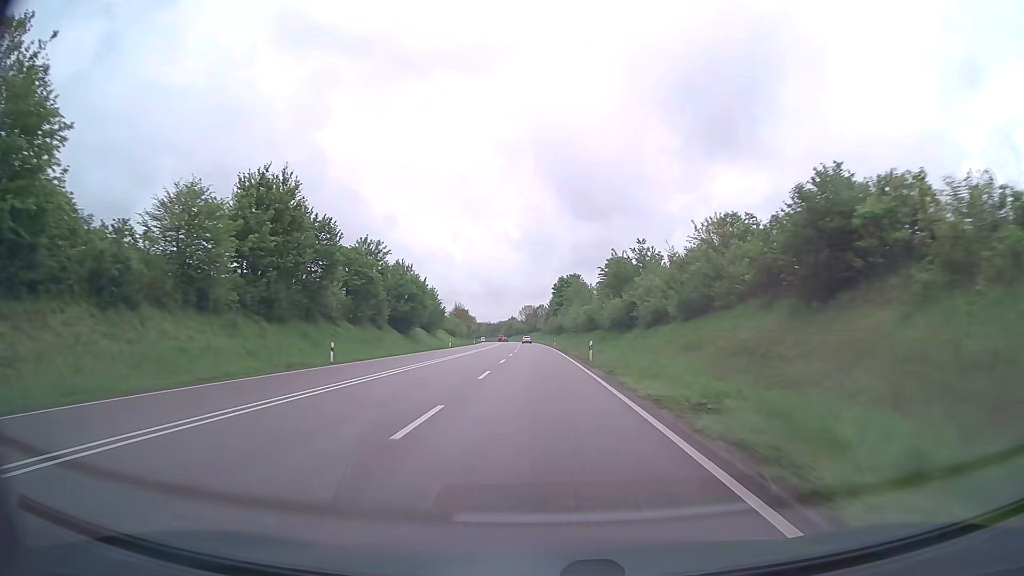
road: primary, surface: asphalt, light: Day
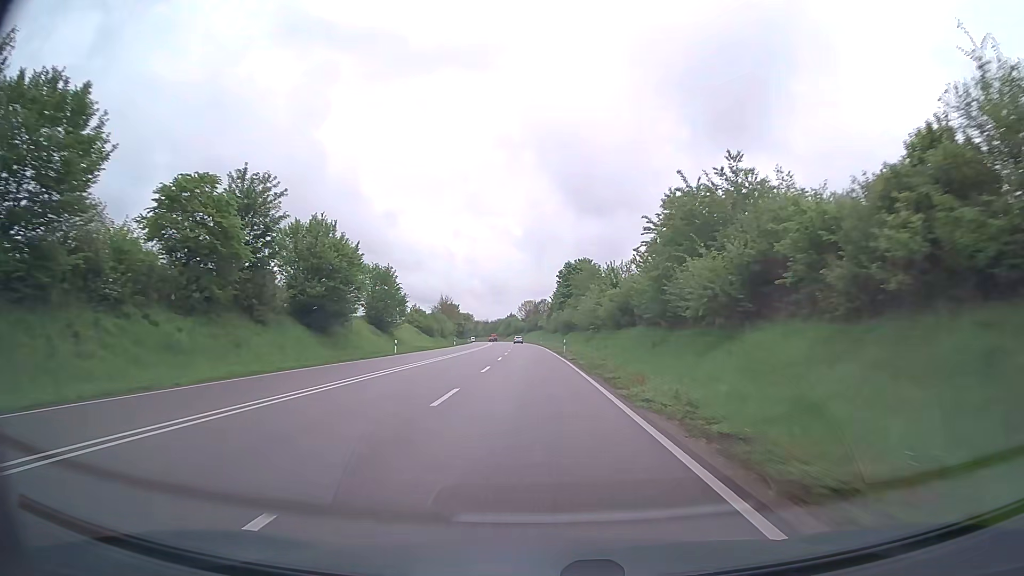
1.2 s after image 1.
(0.0, +32.1) m; 0°
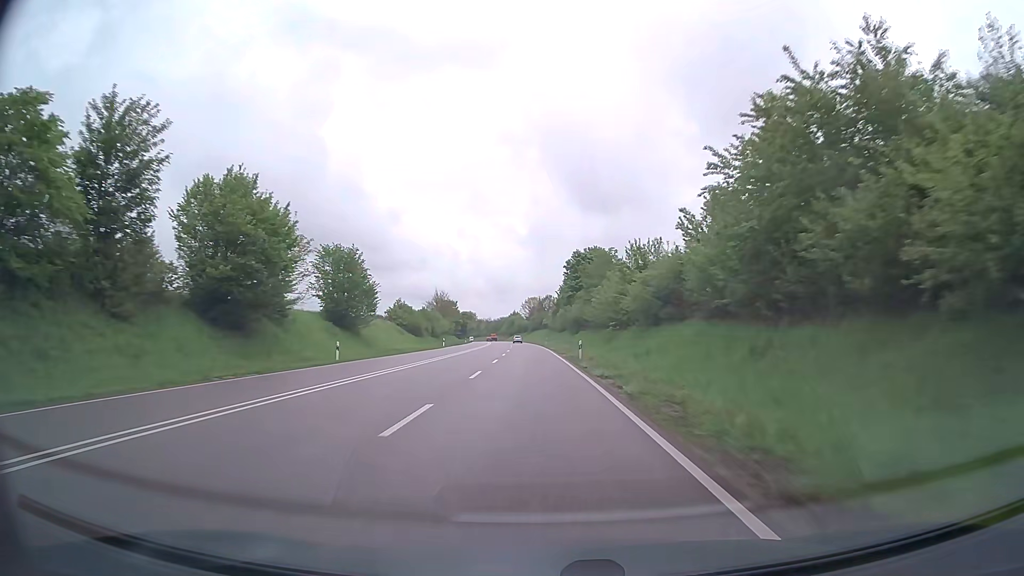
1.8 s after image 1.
(-0.1, +16.0) m; 0°
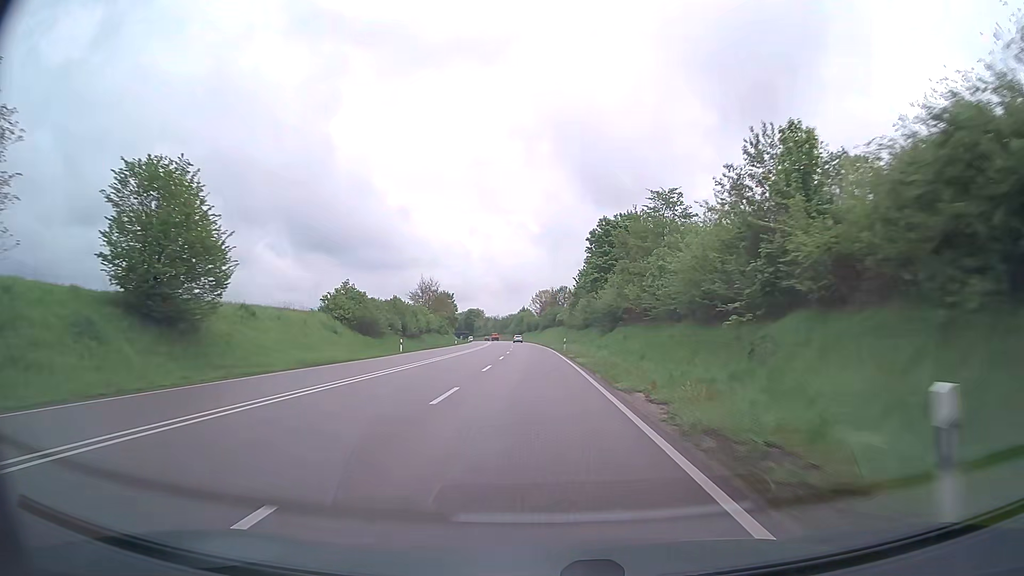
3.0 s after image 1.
(-0.4, +32.1) m; -1°
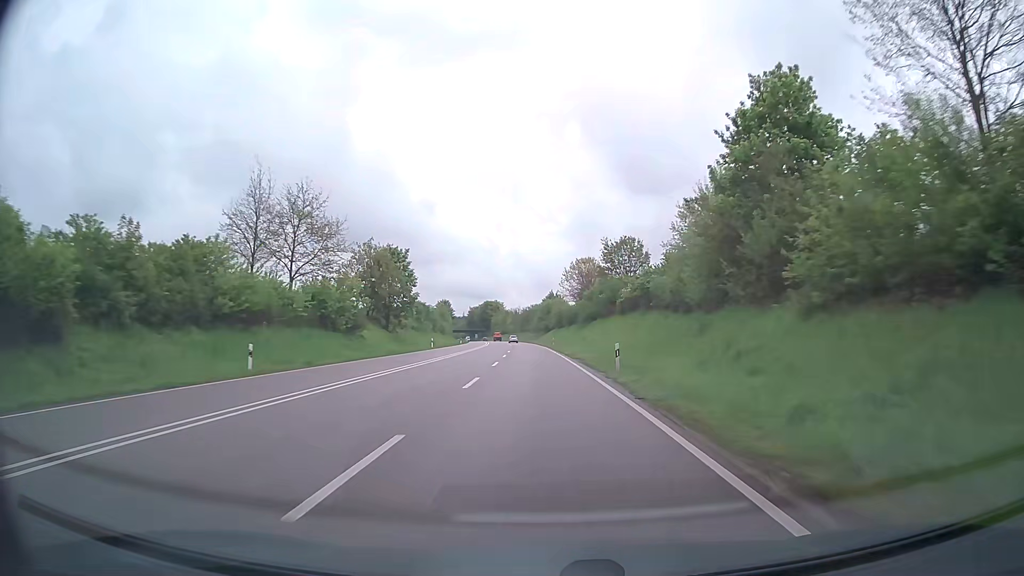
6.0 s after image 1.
(-1.9, +80.7) m; -3°
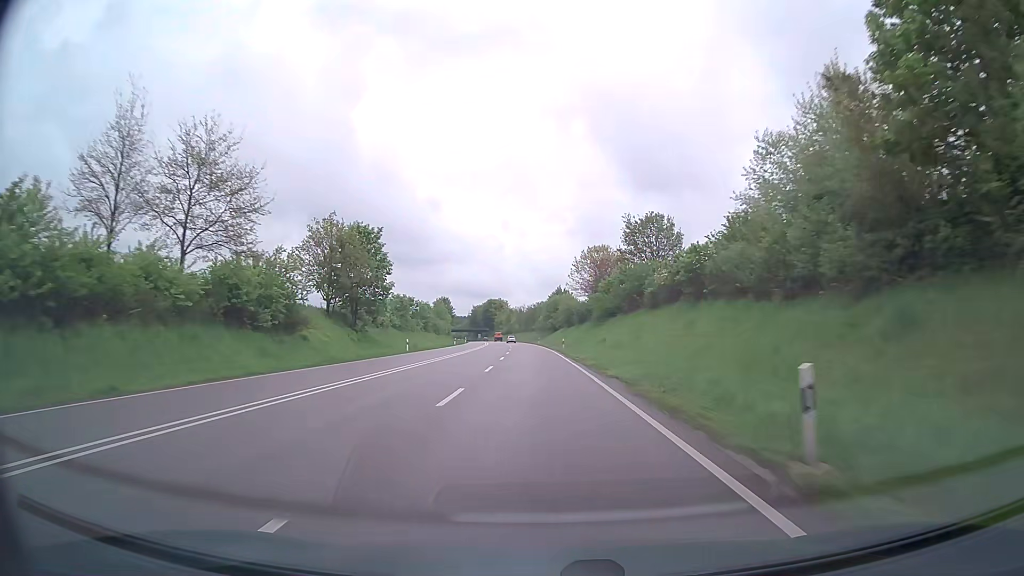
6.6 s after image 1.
(-0.1, +16.3) m; 0°
